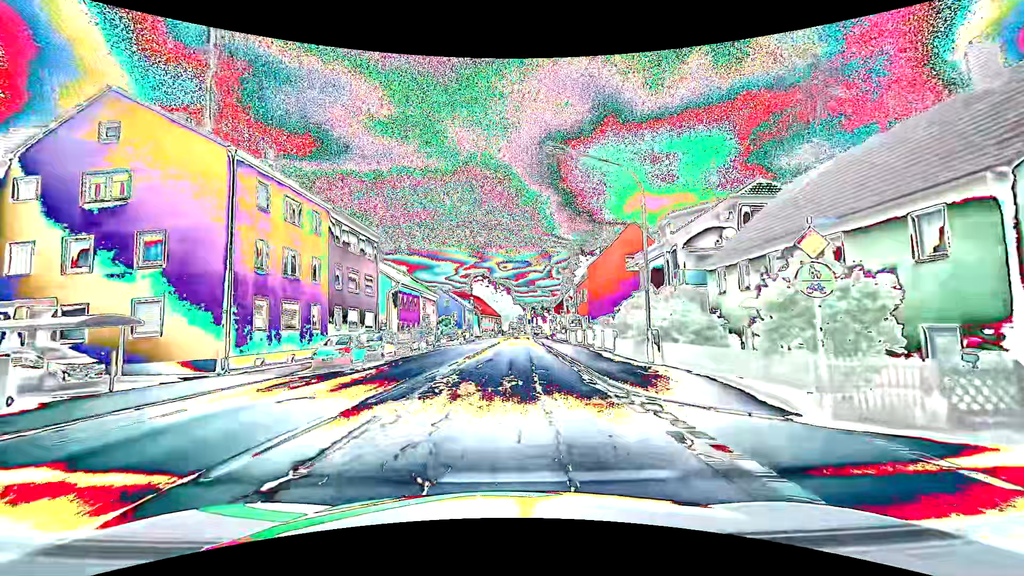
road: primary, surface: asphalt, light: Day
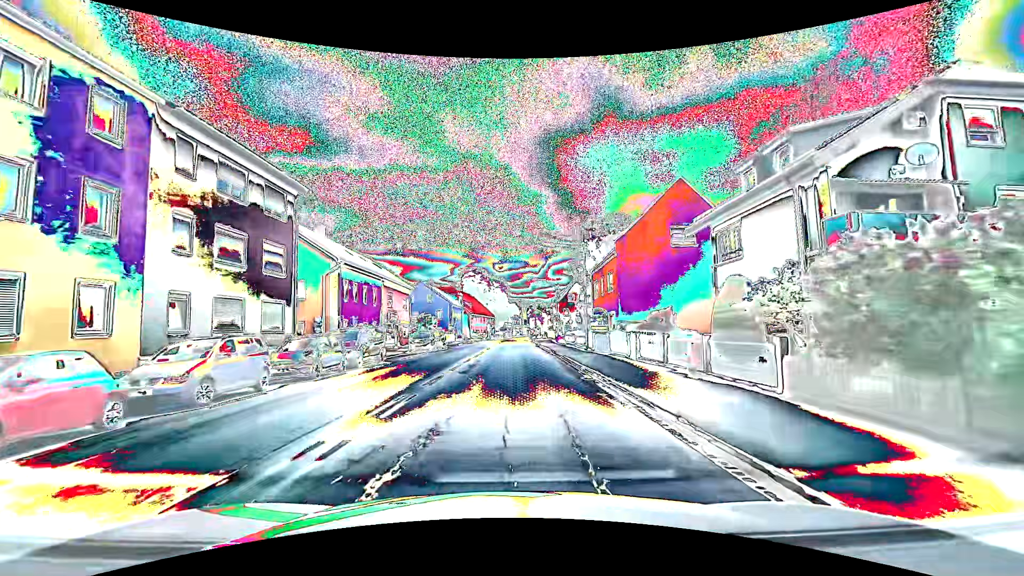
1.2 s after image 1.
(+0.1, +15.2) m; +1°
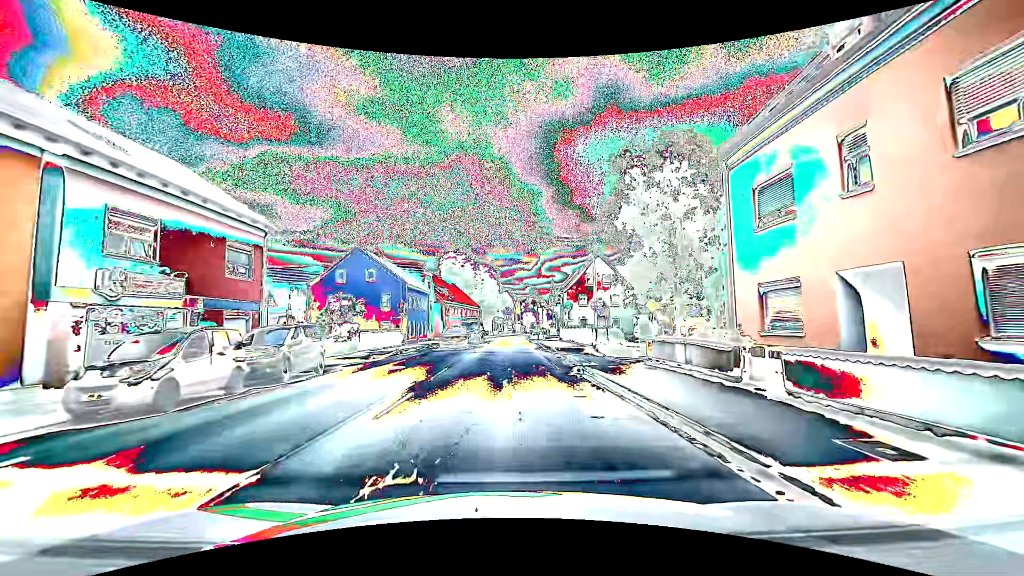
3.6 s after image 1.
(+0.2, +30.4) m; +1°
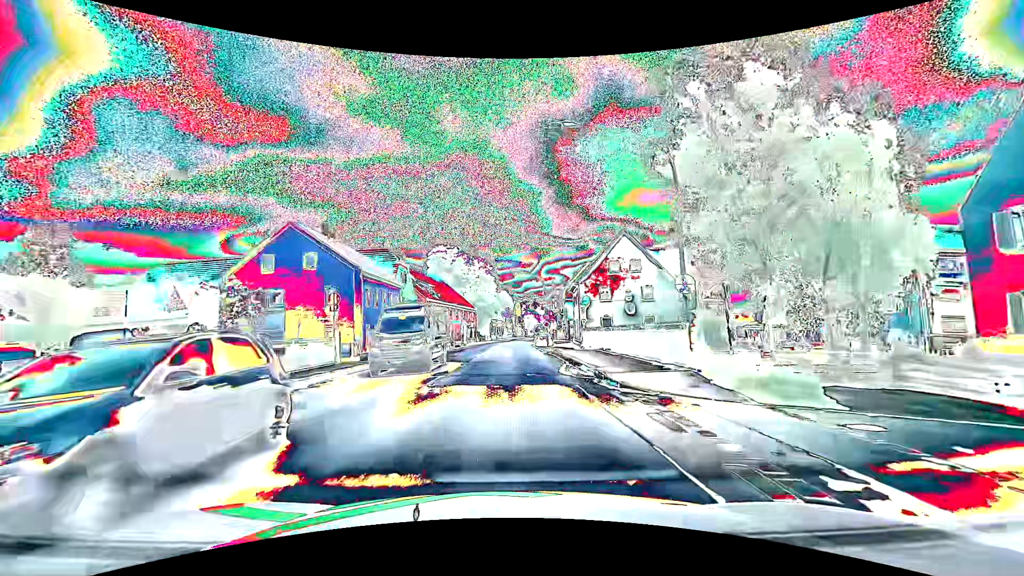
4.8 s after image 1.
(0.0, +15.2) m; 0°
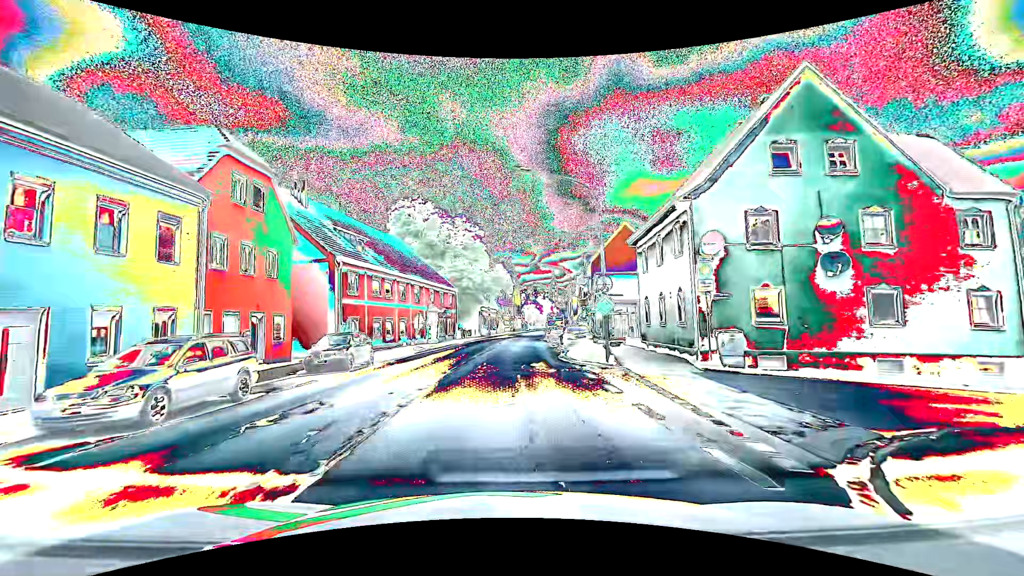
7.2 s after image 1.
(-0.1, +30.4) m; 0°
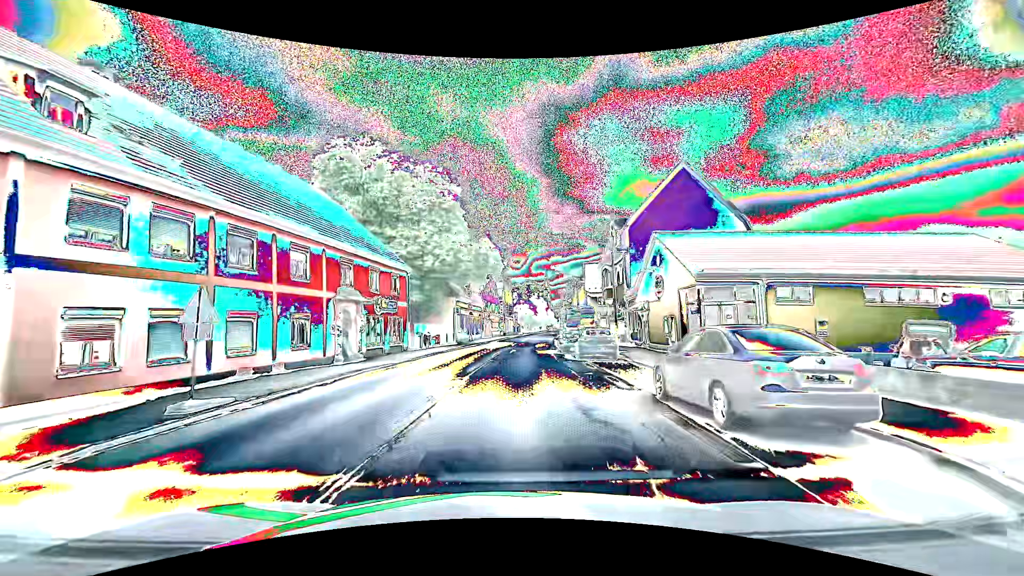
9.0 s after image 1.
(+0.3, +22.9) m; +1°
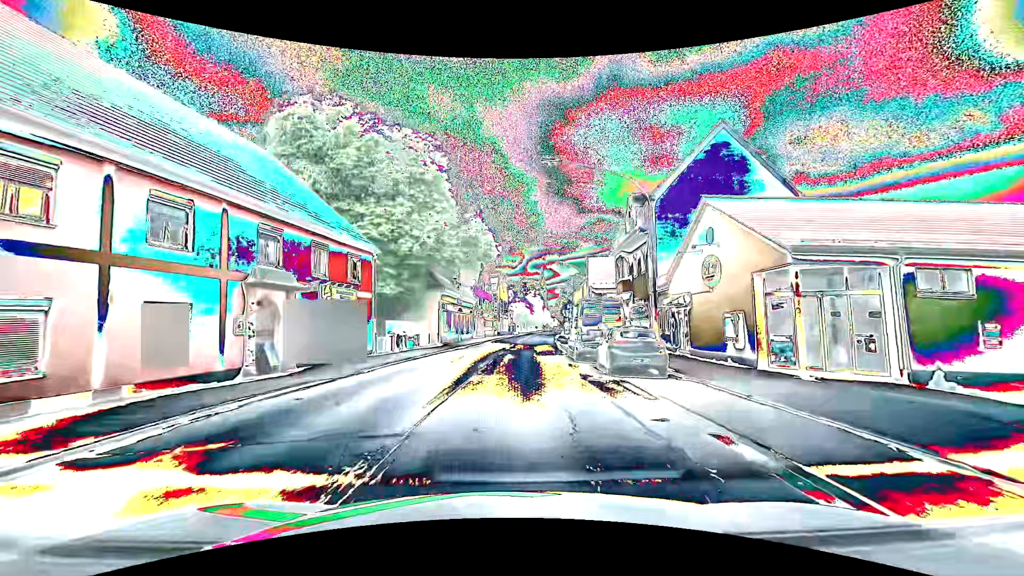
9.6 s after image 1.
(+0.1, +7.7) m; +2°
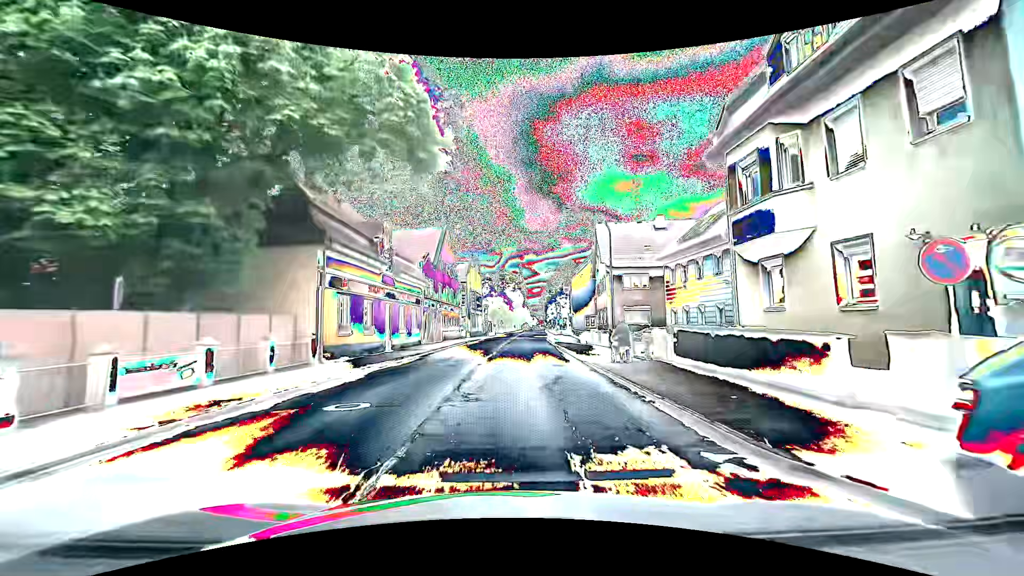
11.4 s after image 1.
(+0.4, +22.9) m; +2°
(0, +10) (+1, +20) (+1, +30) (+2, +40) (+2, +50) (+3, +60) (+4, +70) (+4, +80) (+5, +90) (+6, +100) m
